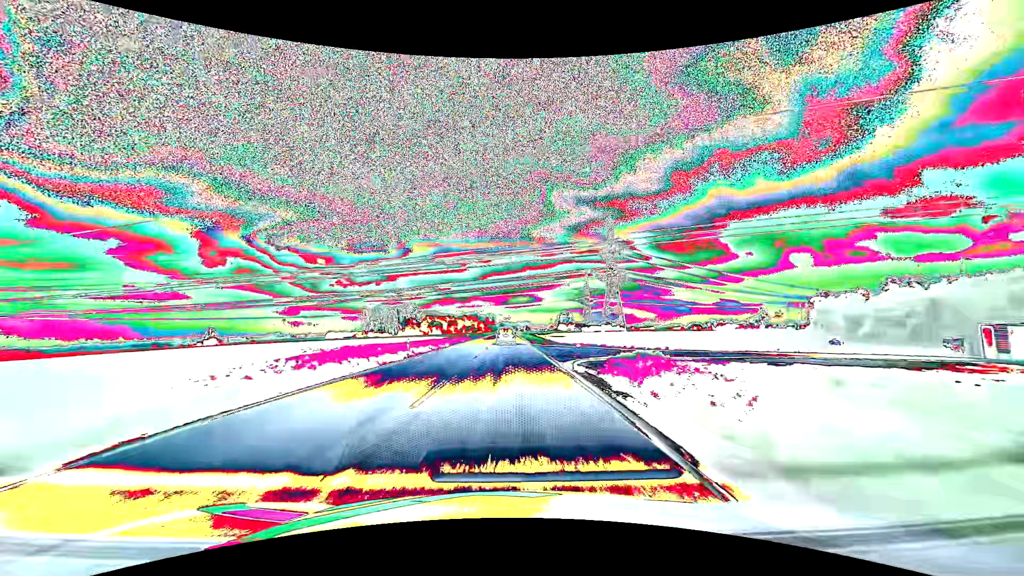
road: primary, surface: asphalt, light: Day
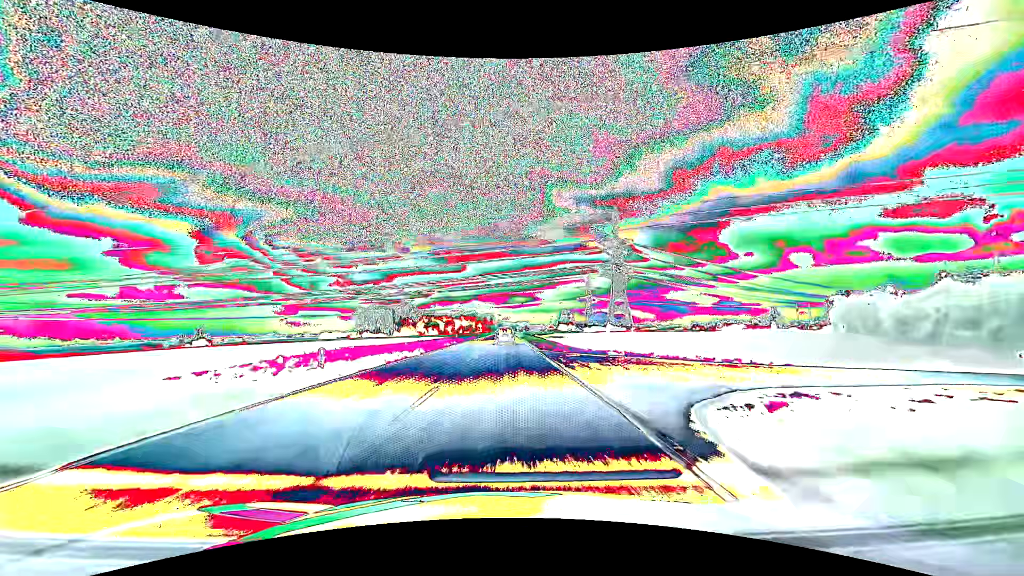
(0.0, +14.0) m; 0°
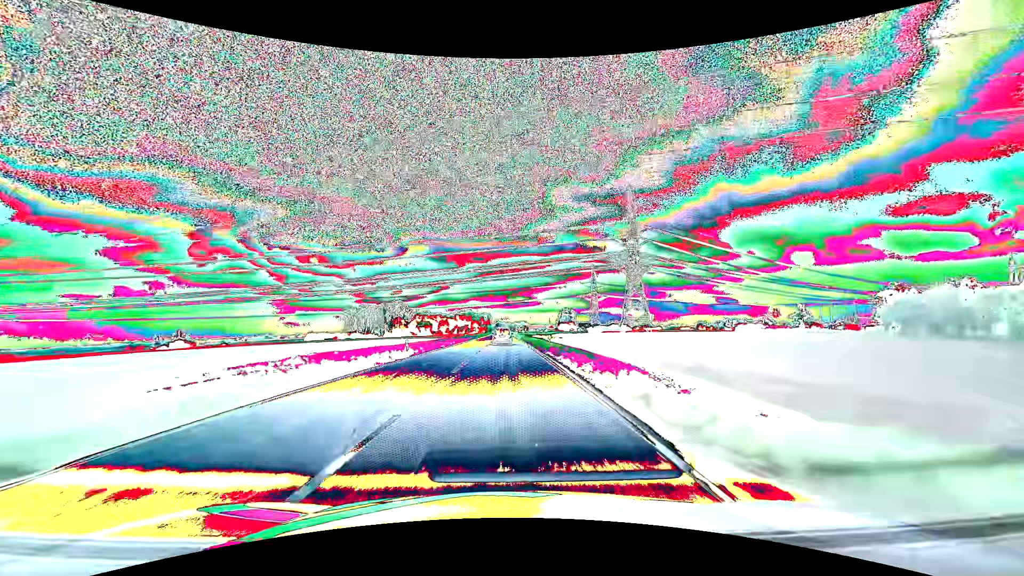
(0.0, +28.1) m; 0°
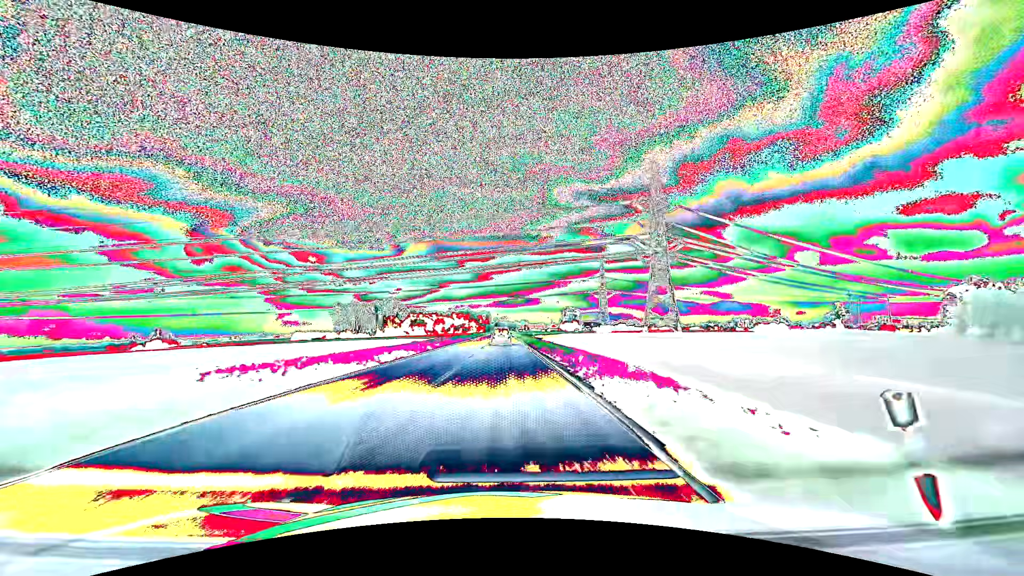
(0.0, +28.4) m; 0°
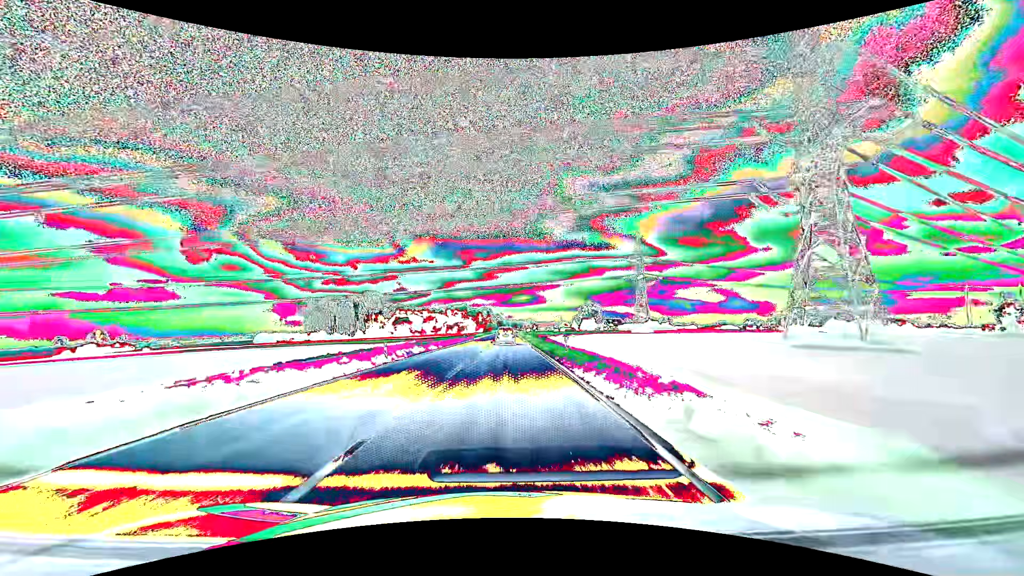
(-0.3, +71.7) m; 0°
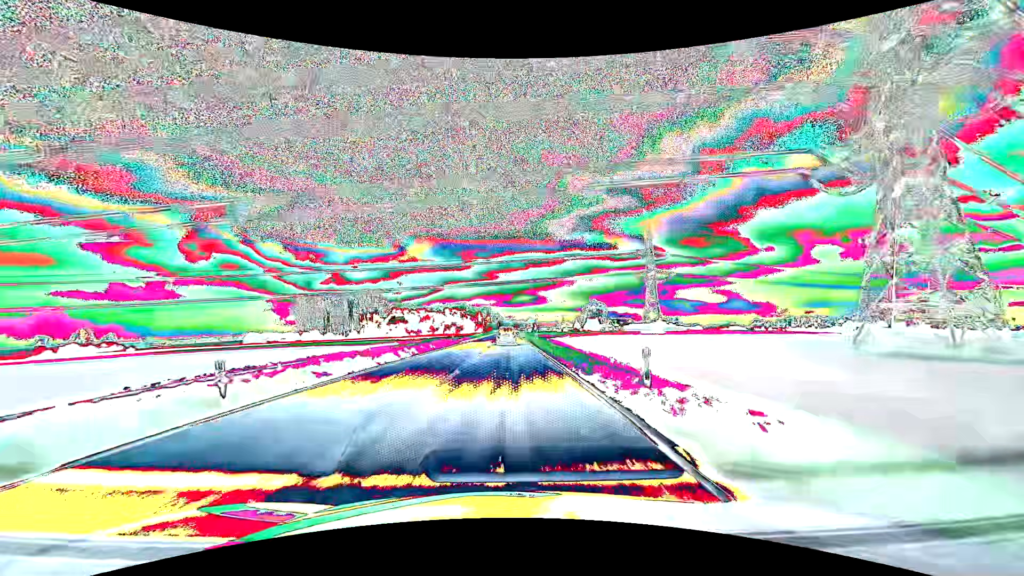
(0.0, +14.5) m; 0°
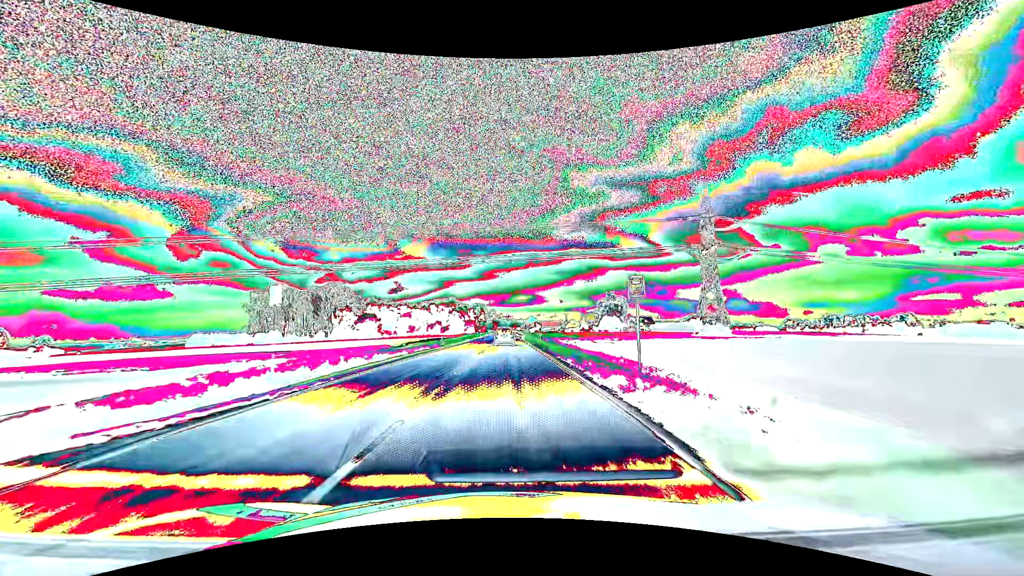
(+0.1, +58.1) m; 0°
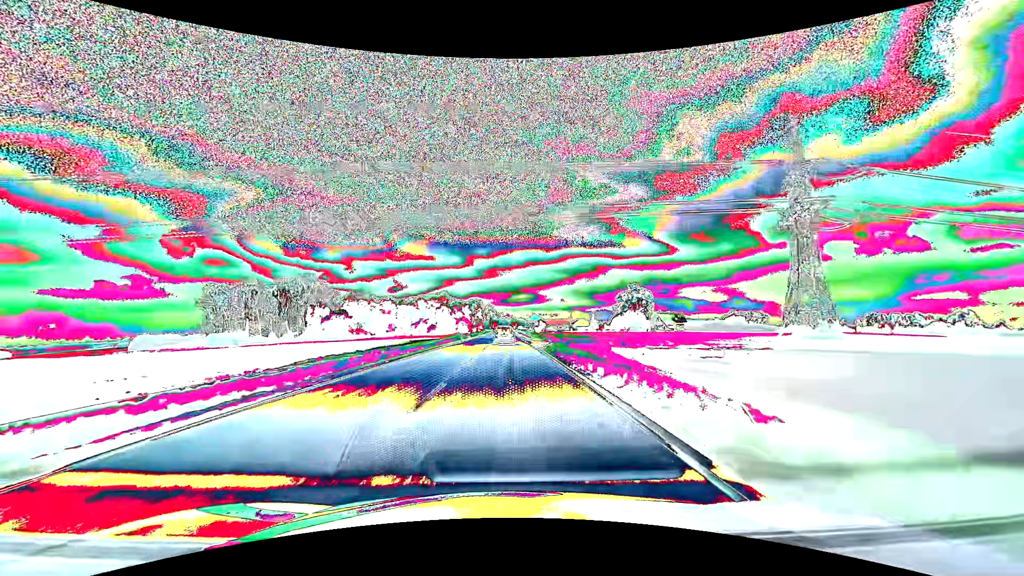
(0.0, +43.2) m; 0°
(0, +10) (0, +20) (0, +30) (0, +40) (0, +50) (0, +60) (0, +70) (0, +80) (0, +90) (0, +100) m
